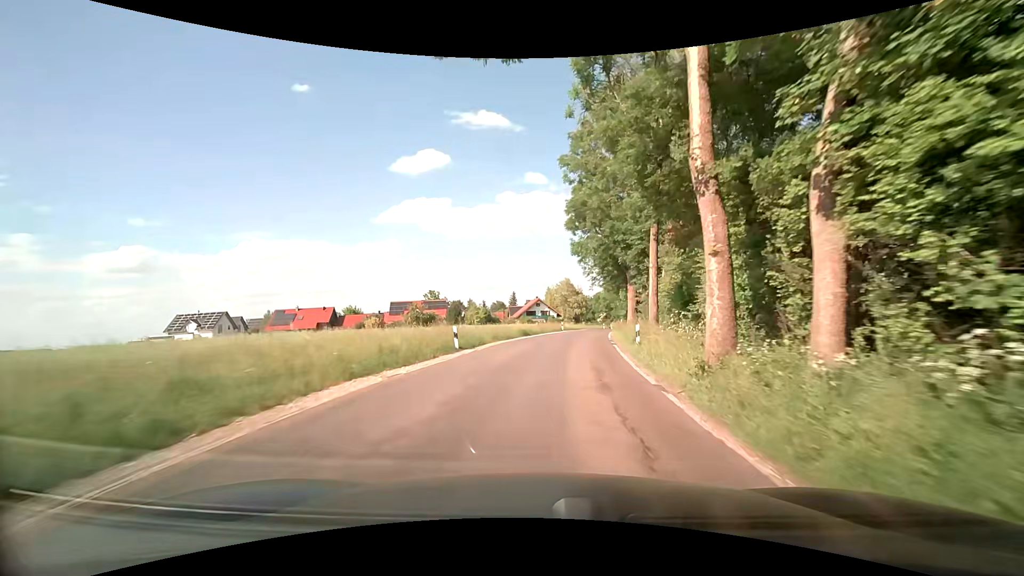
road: secondary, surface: asphalt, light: Day
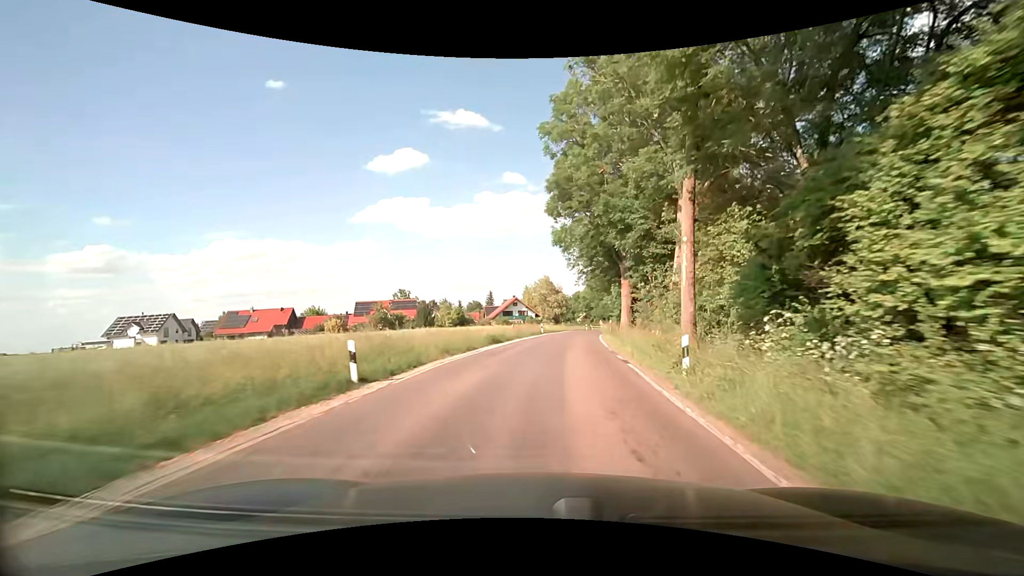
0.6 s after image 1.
(+0.2, +8.4) m; +3°
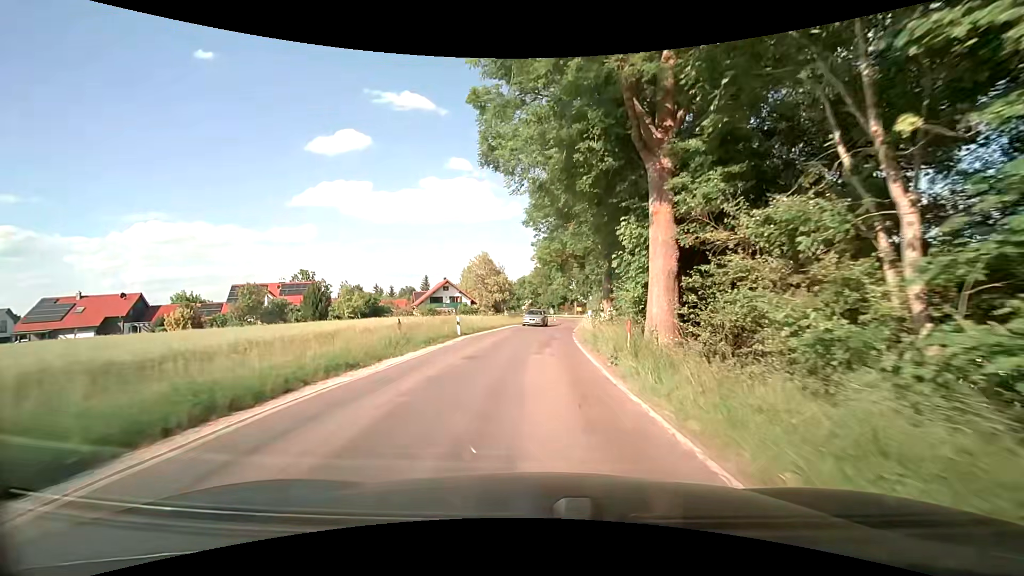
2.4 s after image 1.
(+1.5, +24.5) m; +5°
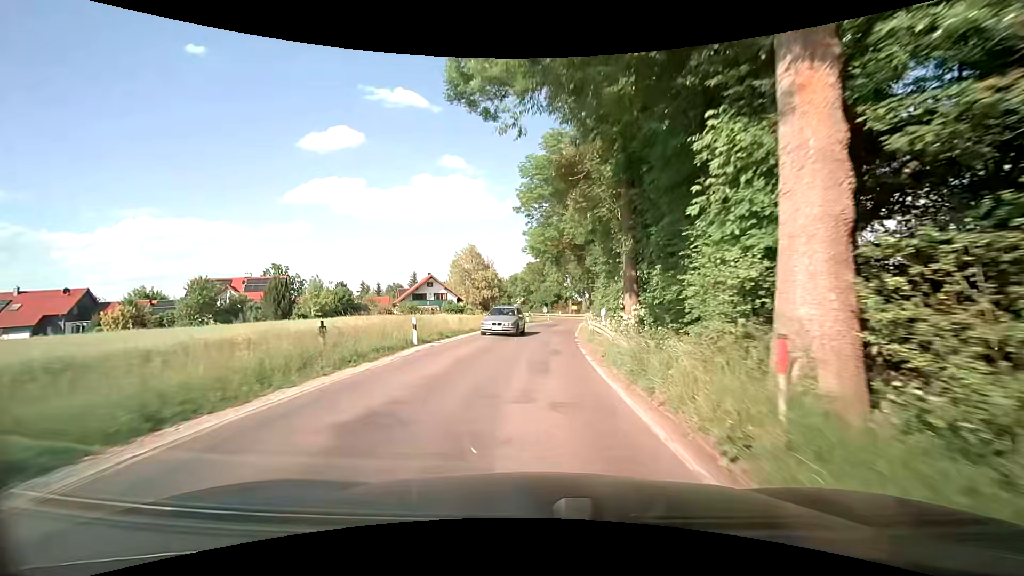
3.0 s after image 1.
(+0.2, +7.9) m; +2°
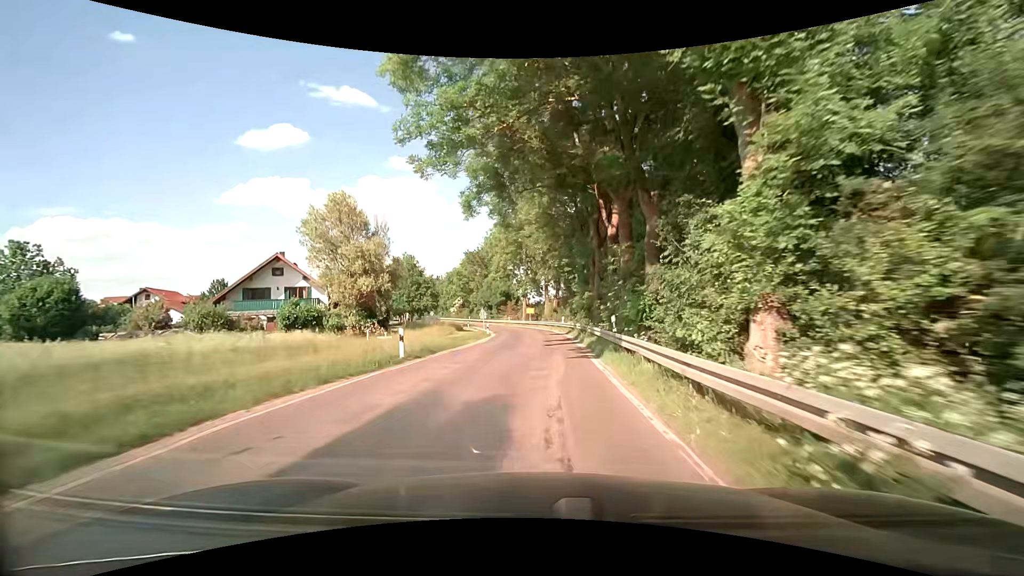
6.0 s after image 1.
(+1.3, +38.0) m; +5°
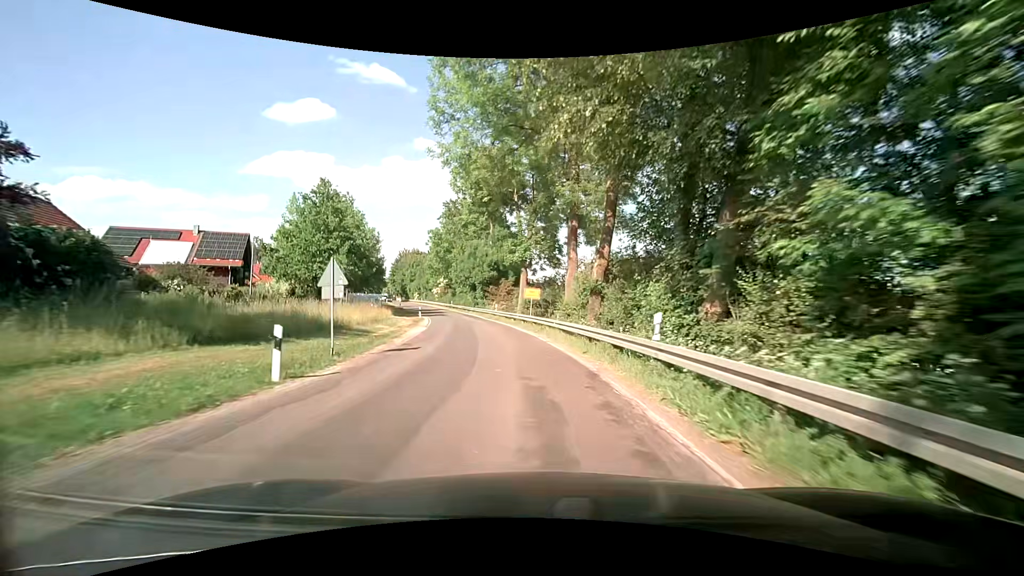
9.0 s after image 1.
(+0.4, +37.9) m; -1°
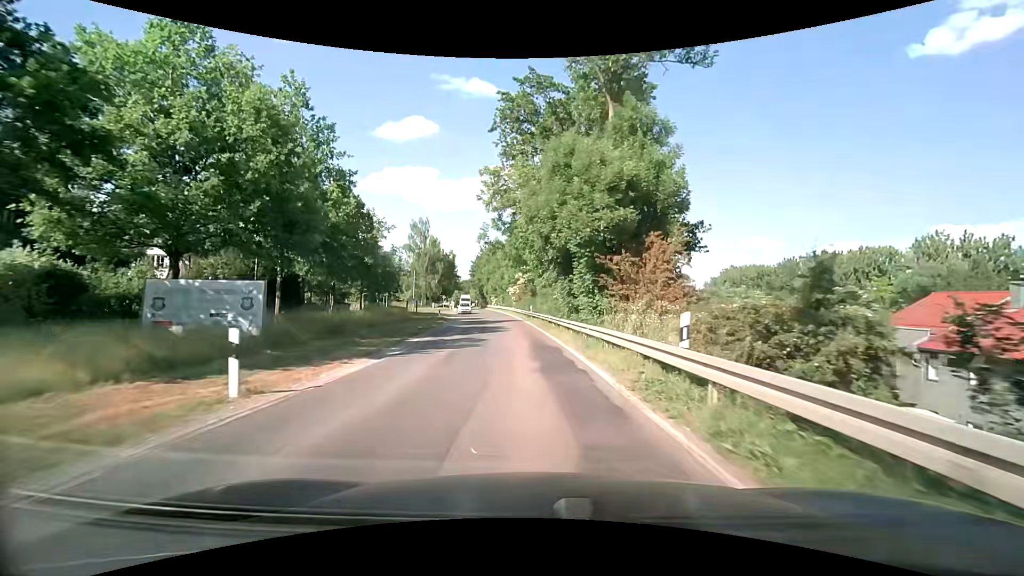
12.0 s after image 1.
(-4.2, +37.9) m; -11°
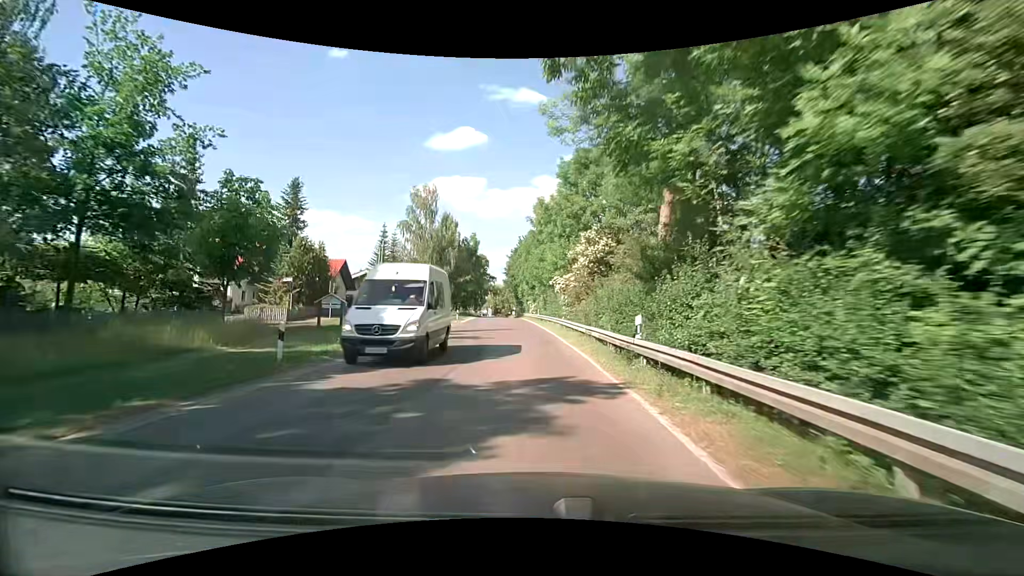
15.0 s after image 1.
(-1.9, +35.0) m; -6°
(0, +10) (0, +20) (-1, +30) (-1, +40) (-2, +50) (-3, +60) (-4, +70) (-5, +80) (-6, +90) (-7, +100) m
